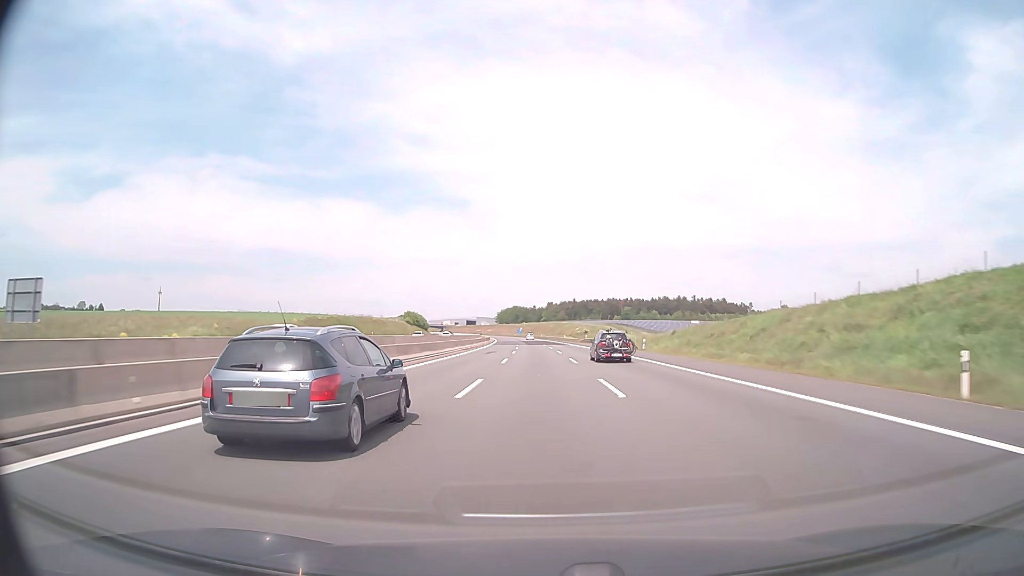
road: motorway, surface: asphalt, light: Day
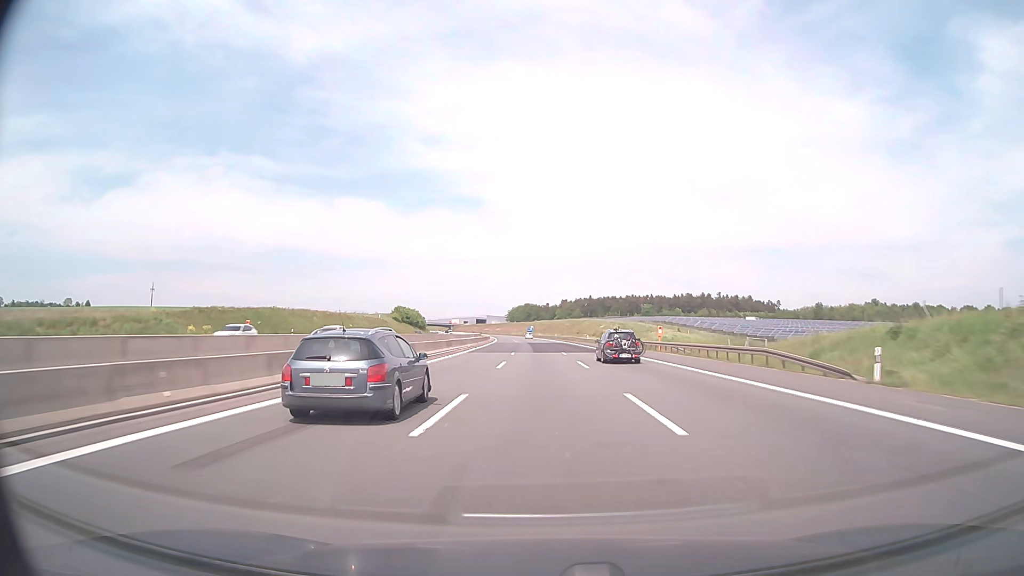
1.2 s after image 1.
(-0.4, +41.3) m; -1°
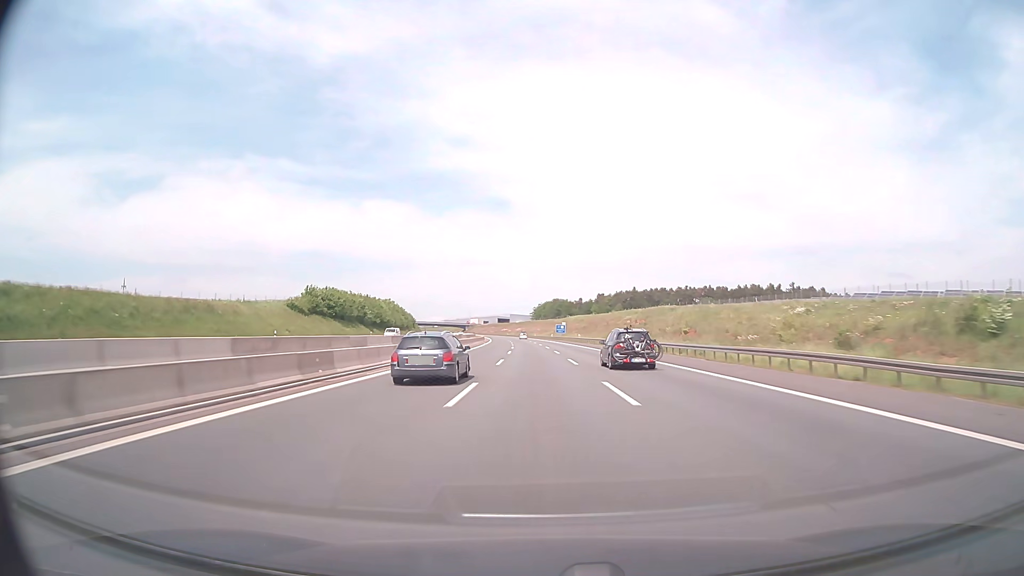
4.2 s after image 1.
(-2.3, +103.2) m; -3°
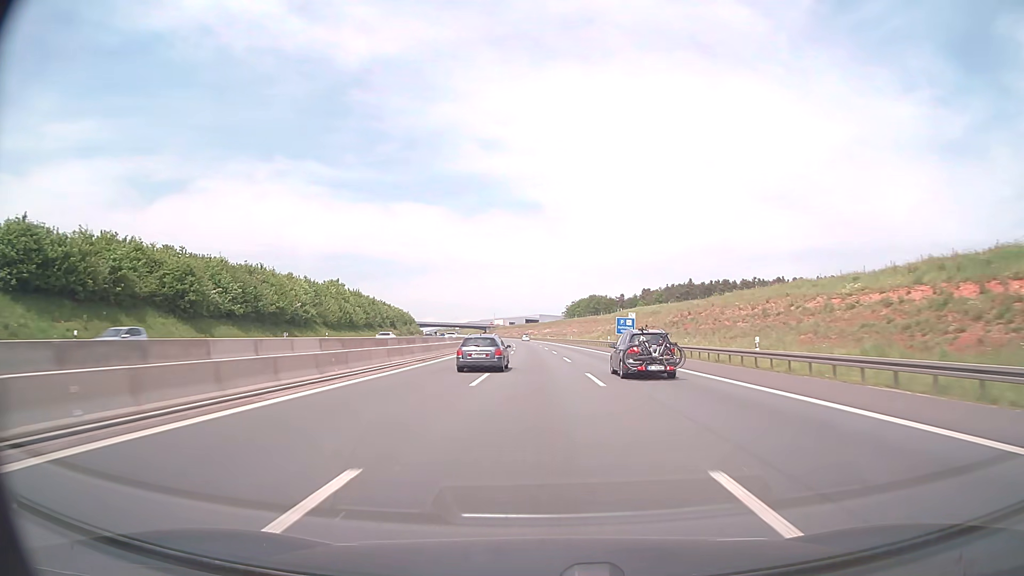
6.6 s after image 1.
(-1.8, +82.6) m; -3°
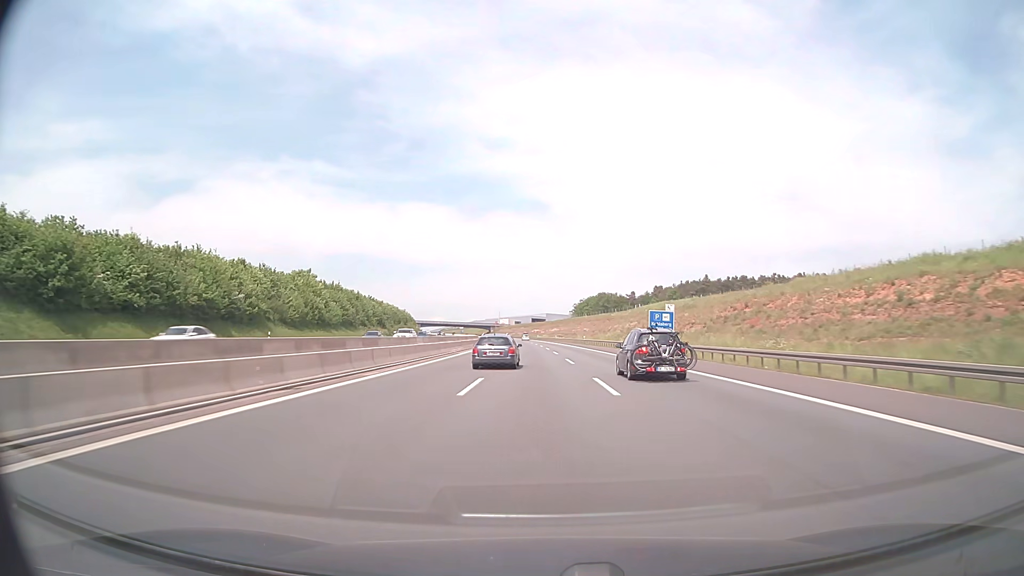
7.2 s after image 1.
(-0.1, +20.7) m; -1°
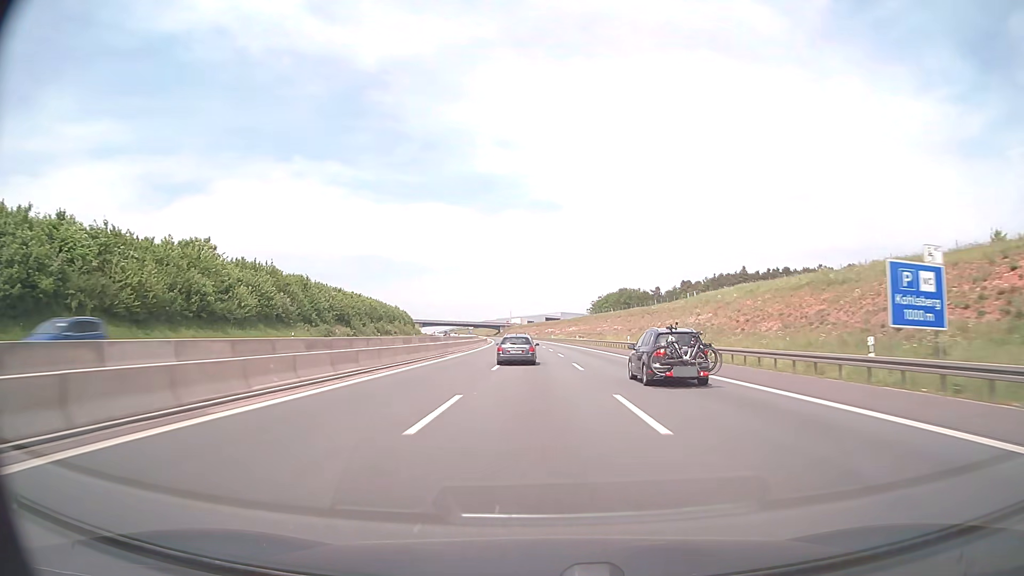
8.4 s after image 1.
(-0.4, +41.4) m; -1°
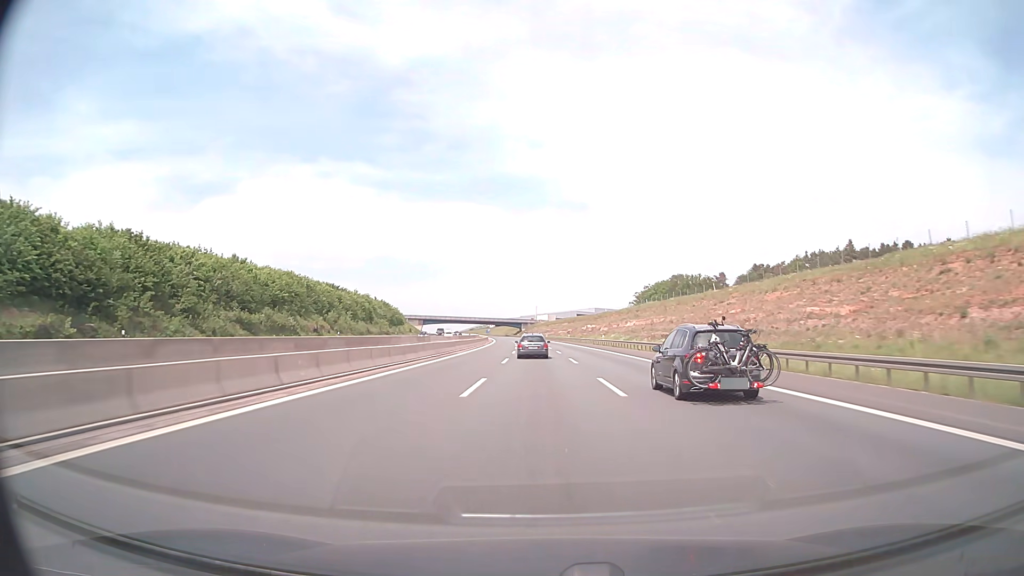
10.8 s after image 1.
(-1.7, +82.7) m; -2°
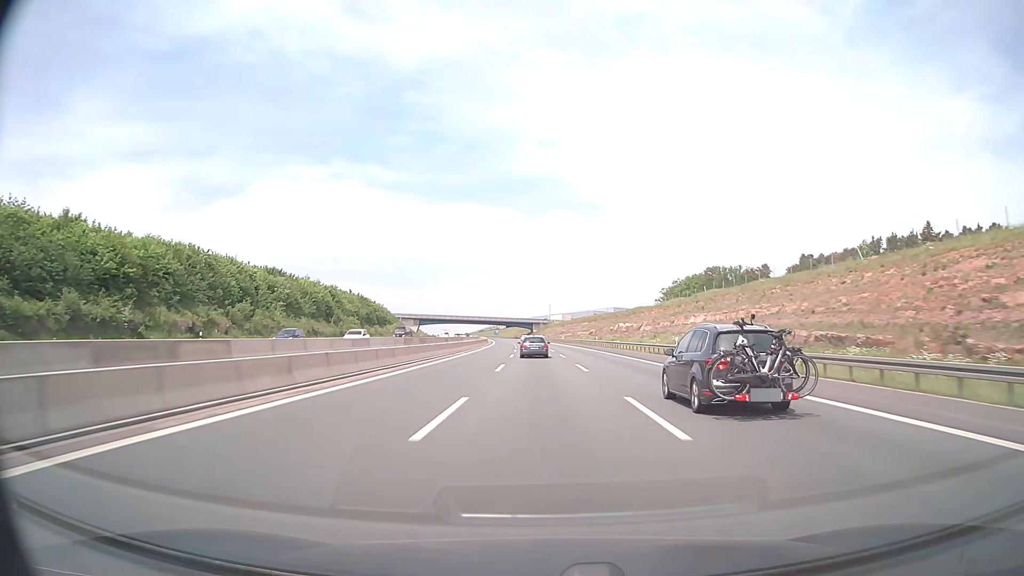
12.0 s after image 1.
(-0.4, +41.3) m; -1°
(0, +10) (0, +20) (0, +30) (0, +40) (-1, +50) (-1, +60) (-1, +70) (-2, +80) (-2, +90) (-2, +100) m
